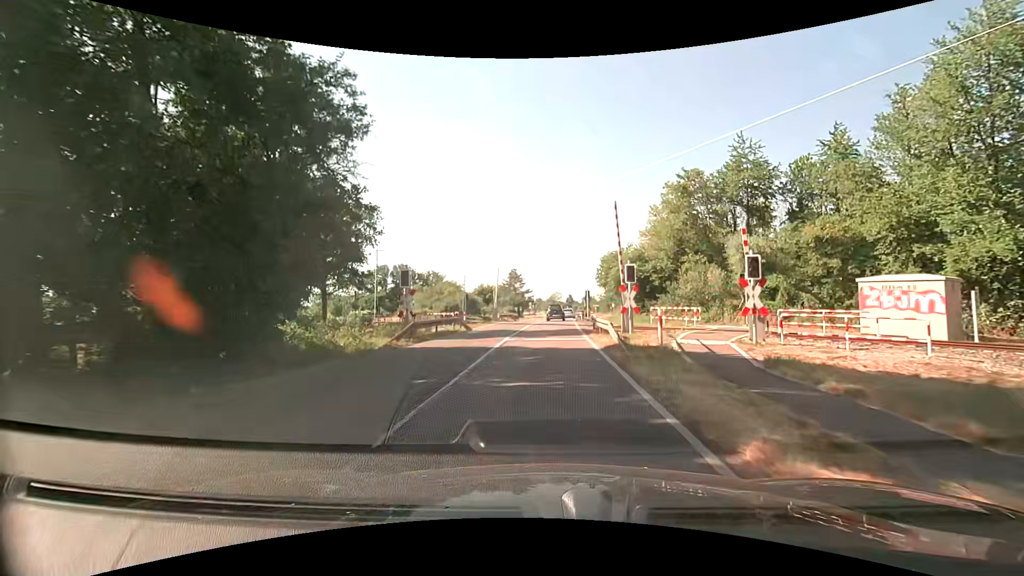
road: secondary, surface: asphalt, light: Day
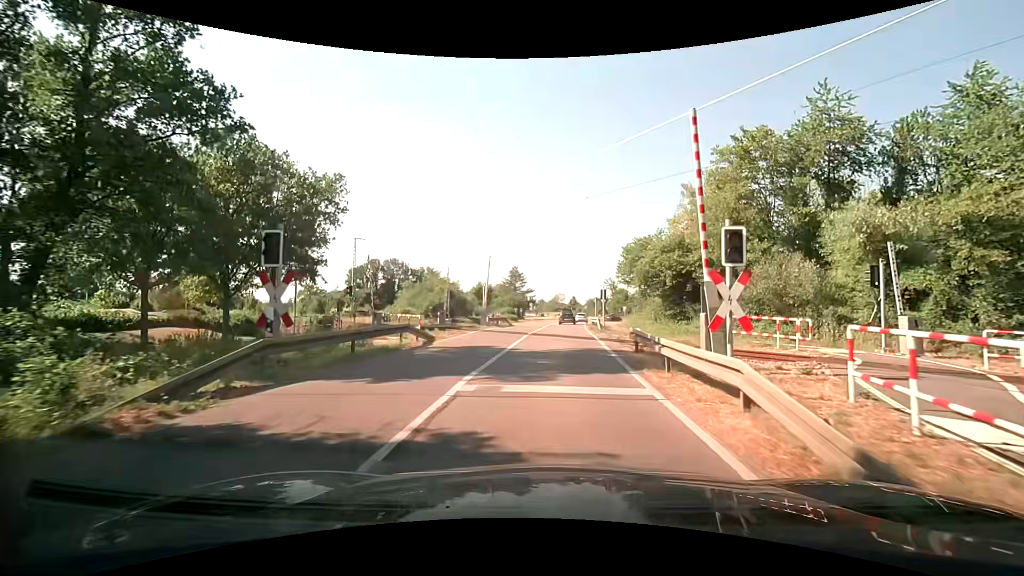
(-0.1, +10.7) m; 0°
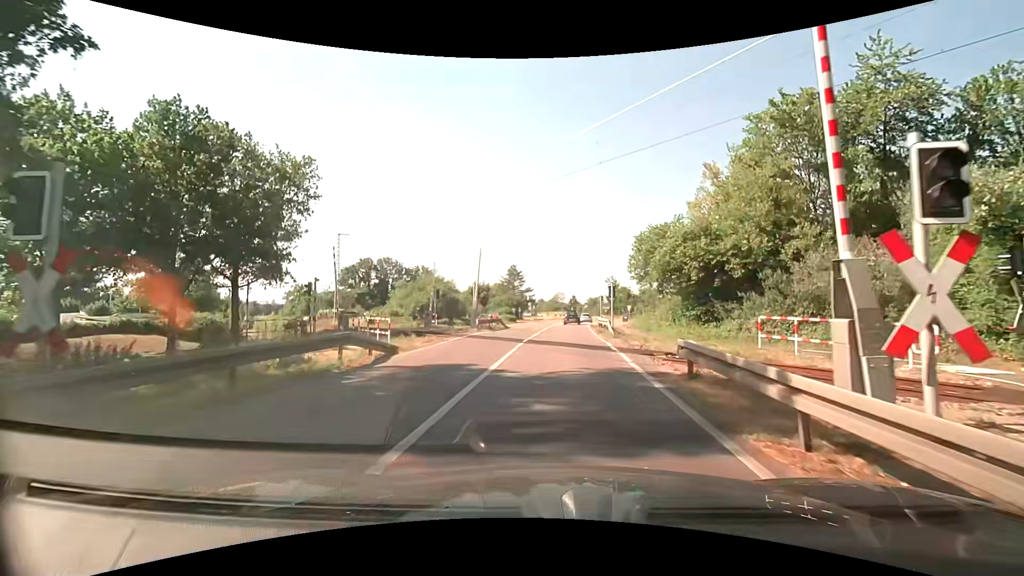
(0.0, +5.0) m; 0°
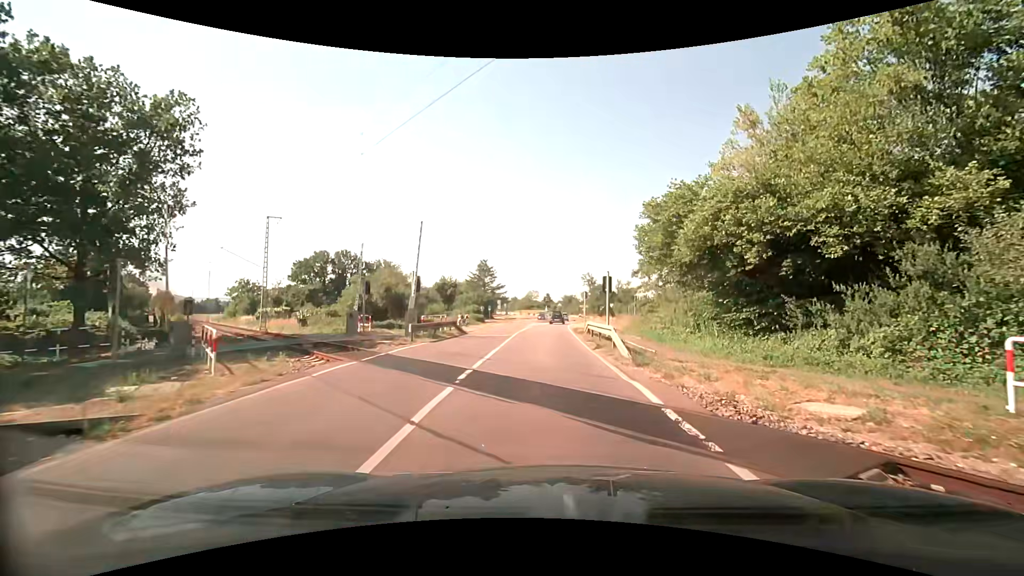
(+0.2, +9.8) m; +3°
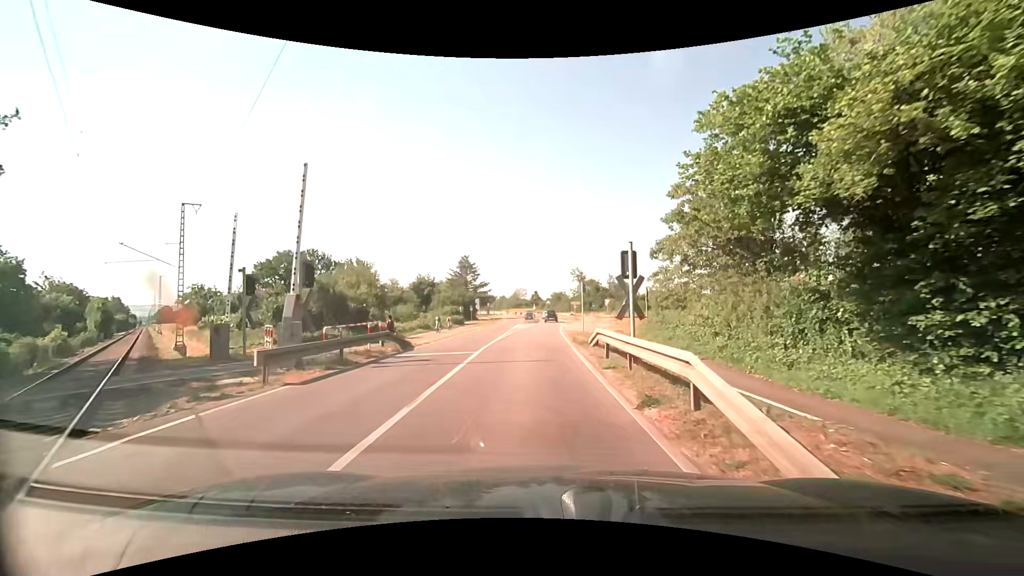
(+0.2, +9.7) m; +3°
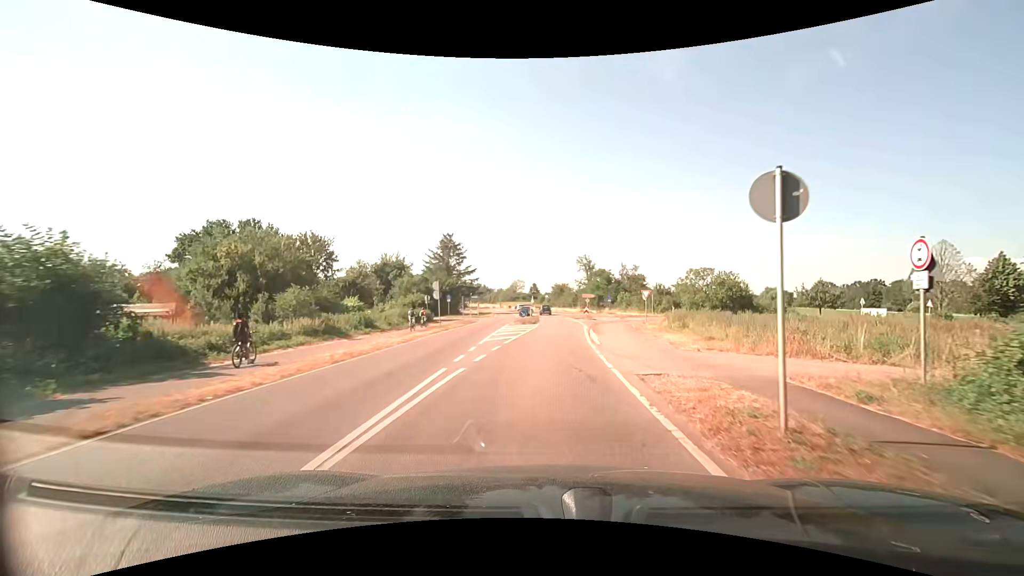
(-0.9, +23.0) m; -1°
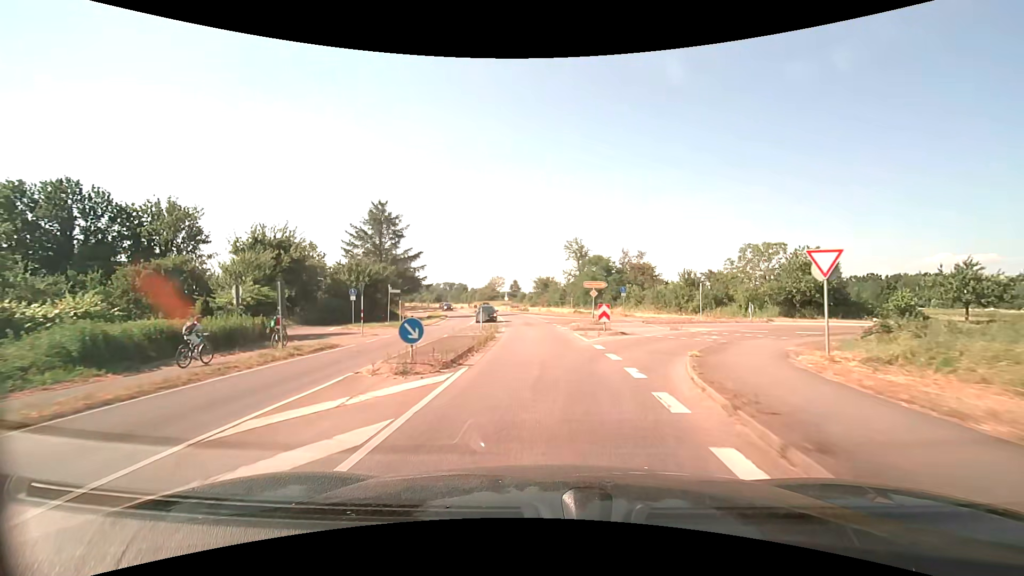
(+1.0, +29.2) m; +2°
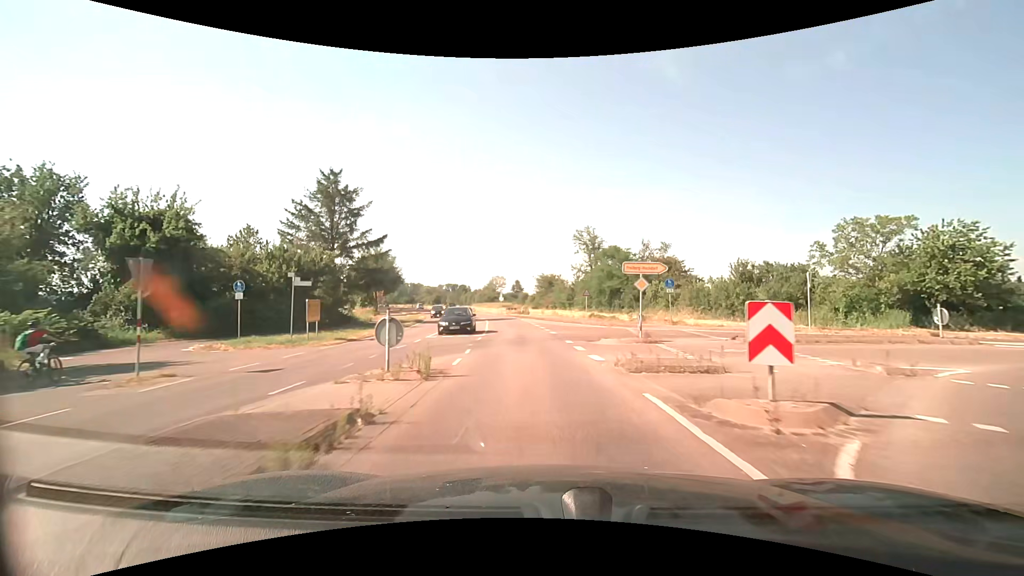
(0.0, +15.8) m; -1°
(0, +10) (-1, +20) (-1, +30) (-2, +40) (-4, +50) (-6, +60) (-9, +69) (-12, +79) (-16, +88) (-19, +97) m
